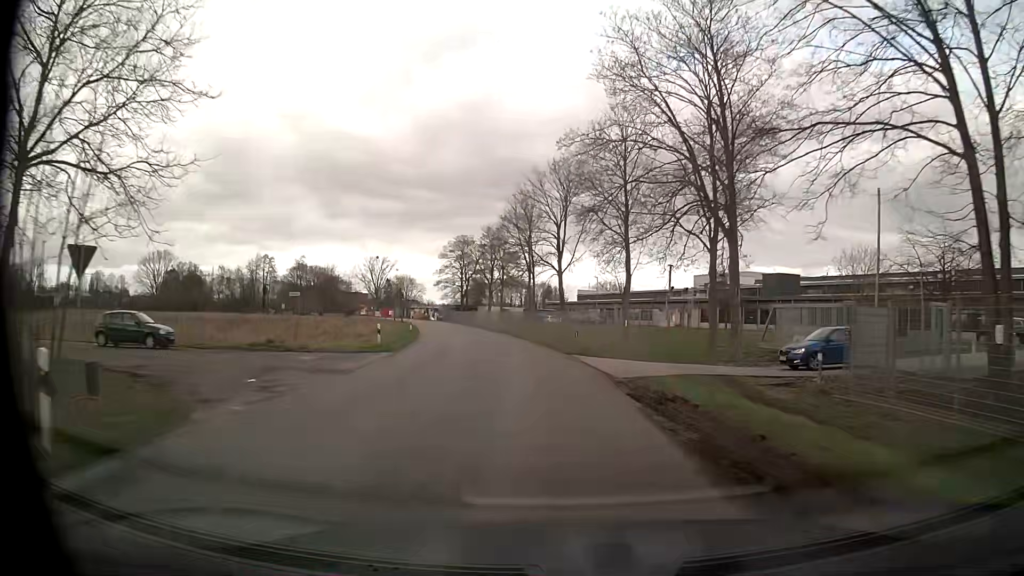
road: unclassified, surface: asphalt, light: Day
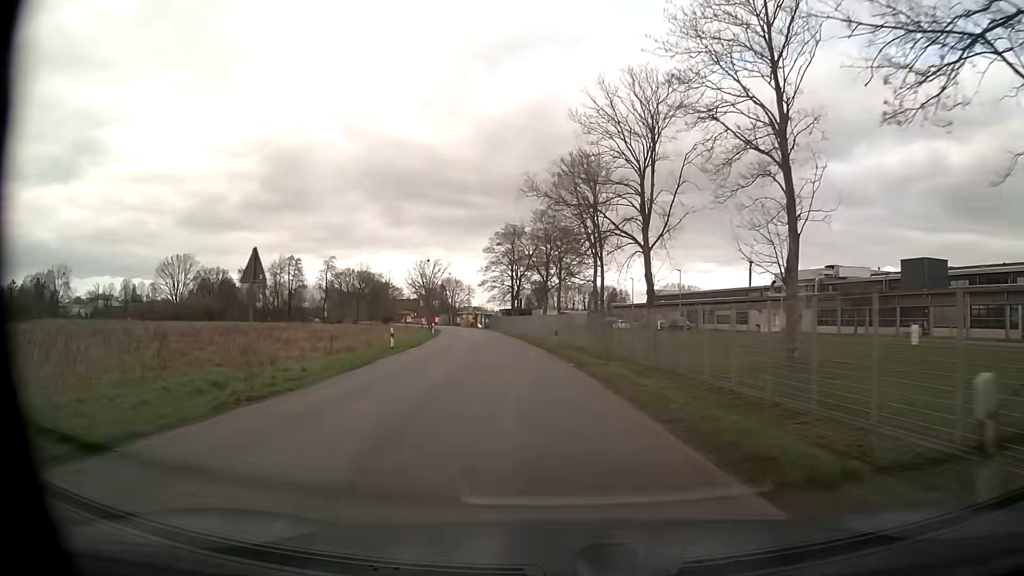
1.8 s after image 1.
(-1.1, +24.1) m; -5°
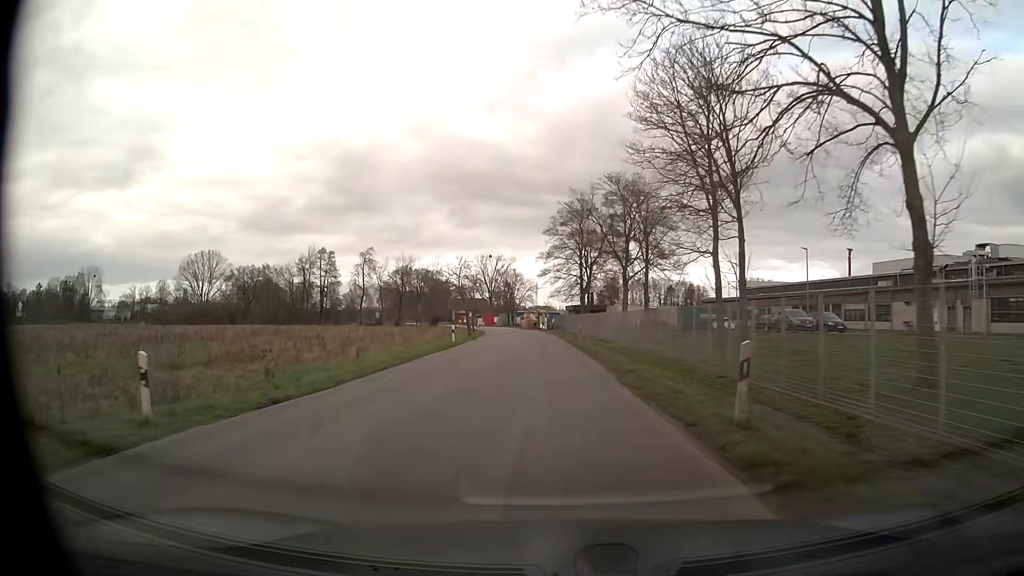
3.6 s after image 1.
(-1.2, +24.2) m; -6°
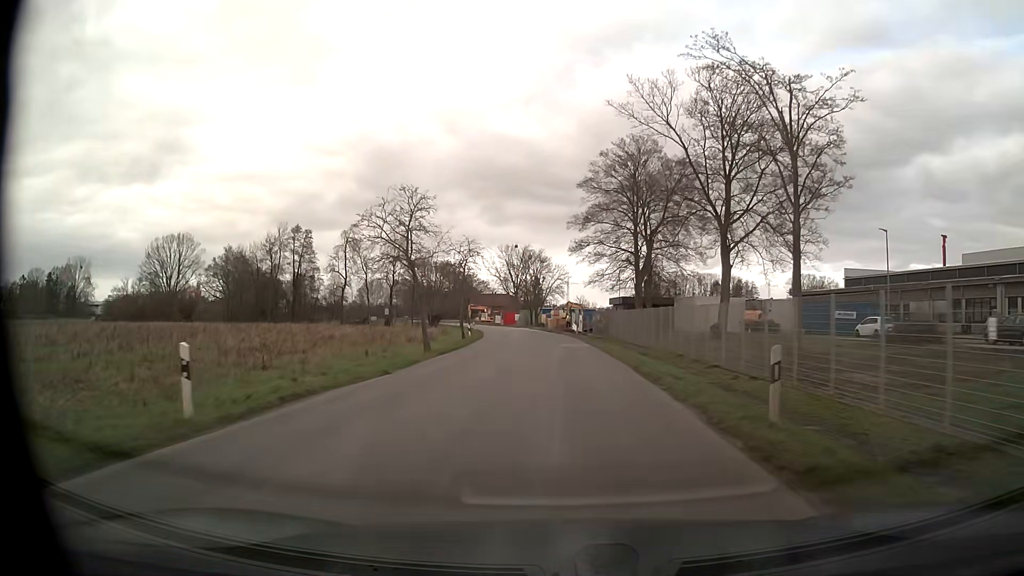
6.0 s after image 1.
(-0.7, +32.4) m; -2°
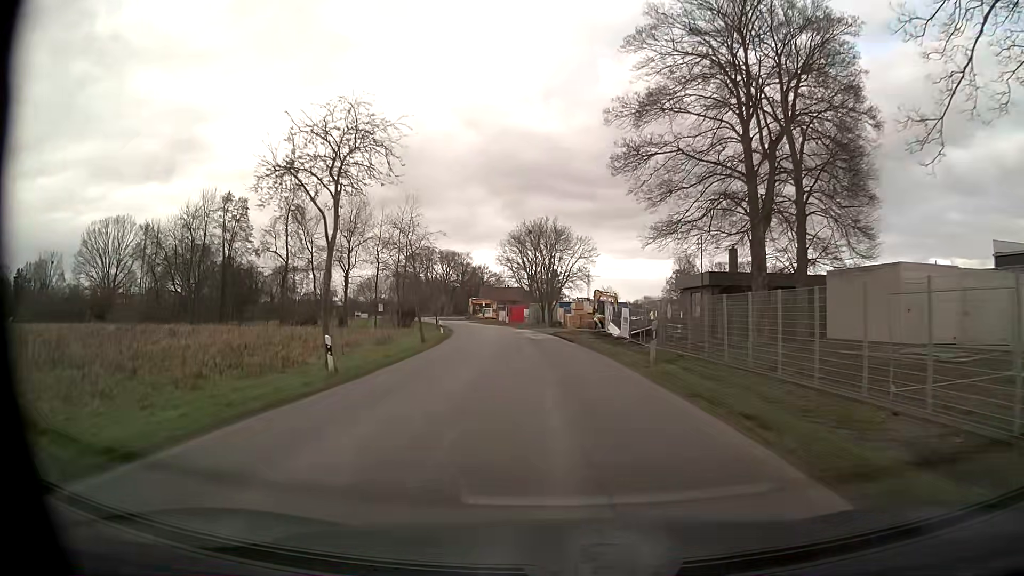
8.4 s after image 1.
(-0.5, +32.3) m; -2°
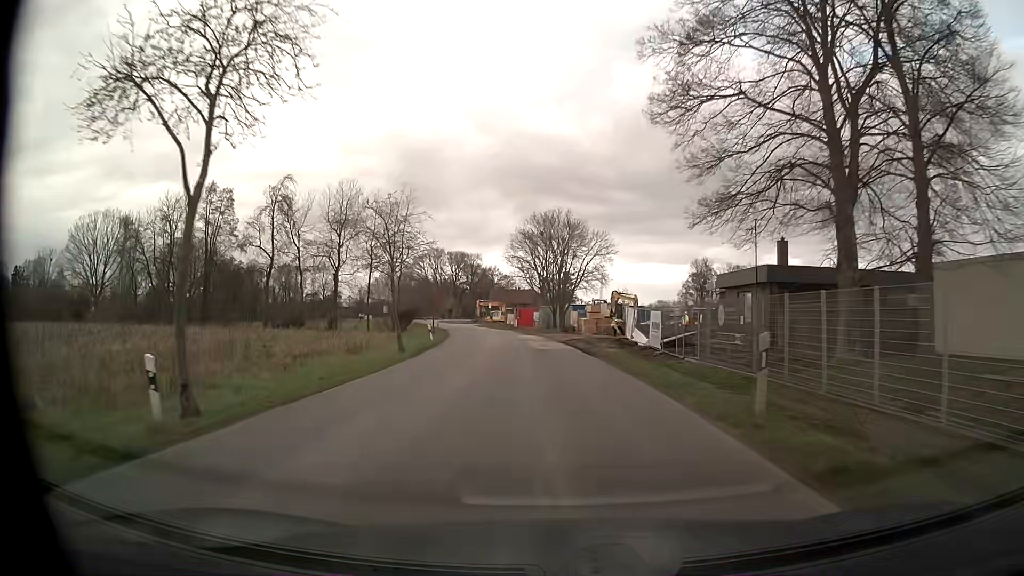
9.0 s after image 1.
(-0.1, +8.0) m; -1°
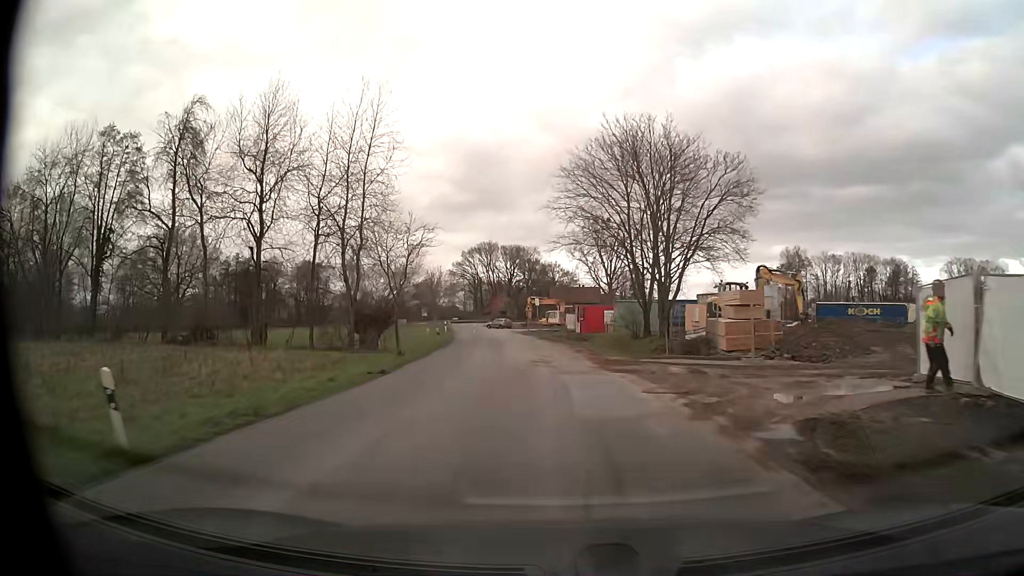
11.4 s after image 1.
(-1.5, +31.9) m; -6°
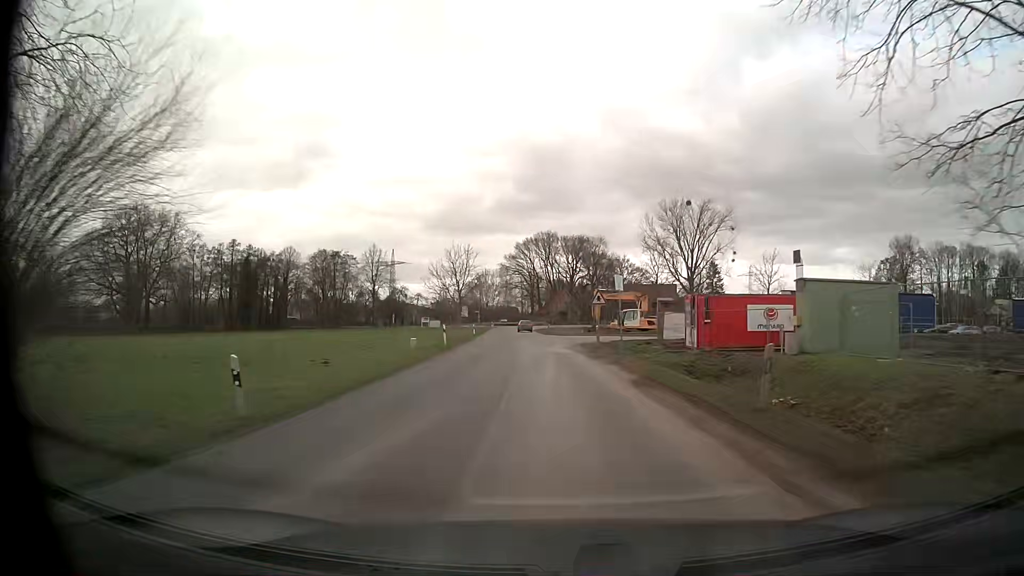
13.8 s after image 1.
(-1.4, +32.2) m; -5°
(0, +10) (0, +20) (-1, +30) (-2, +40) (-2, +50) (-3, +60) (-4, +70) (-4, +80) (-5, +90) (-5, +100) m
